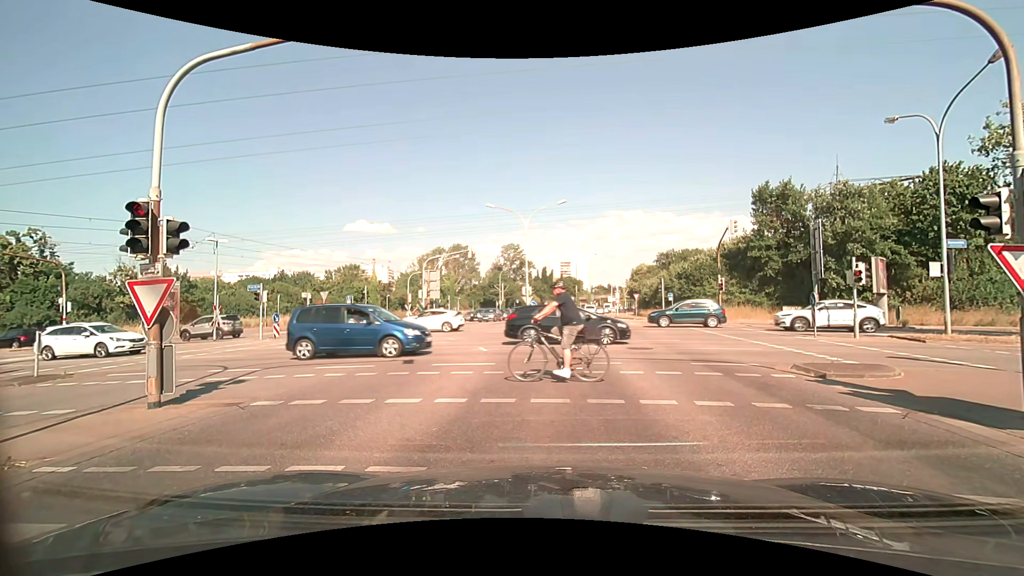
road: secondary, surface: asphalt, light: Day
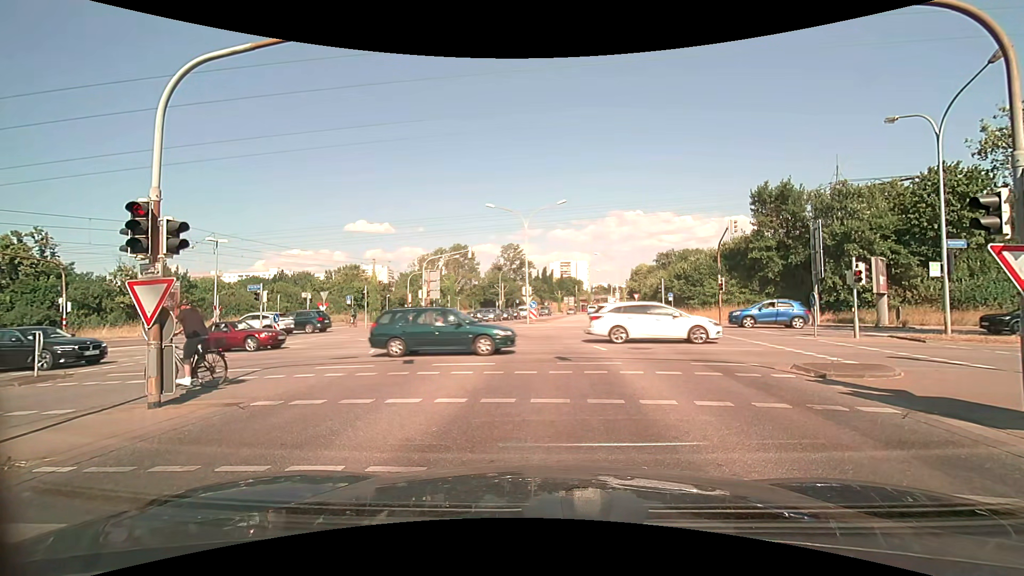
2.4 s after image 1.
(0.0, 0.0) m; 0°
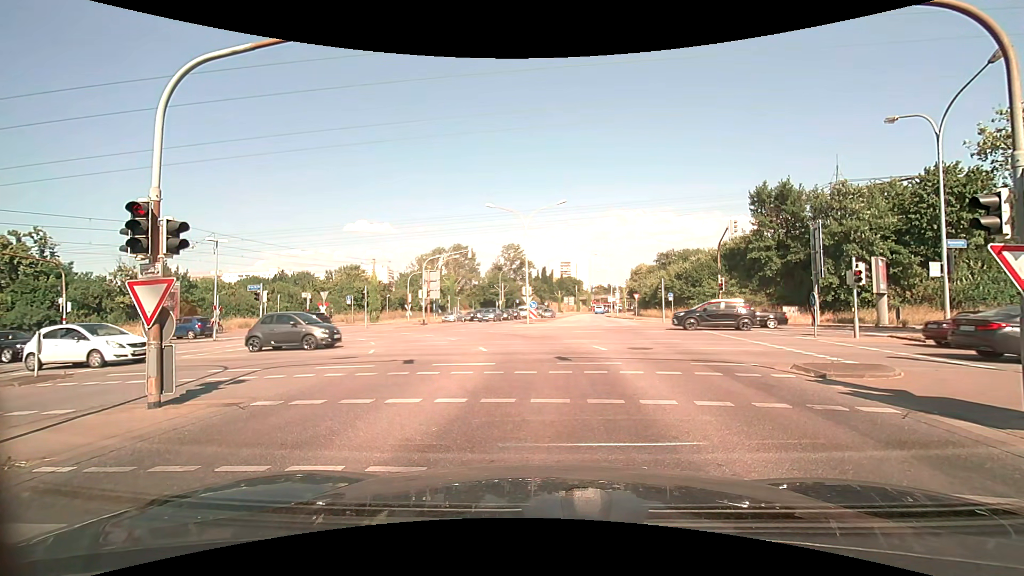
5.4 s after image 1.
(0.0, 0.0) m; 0°
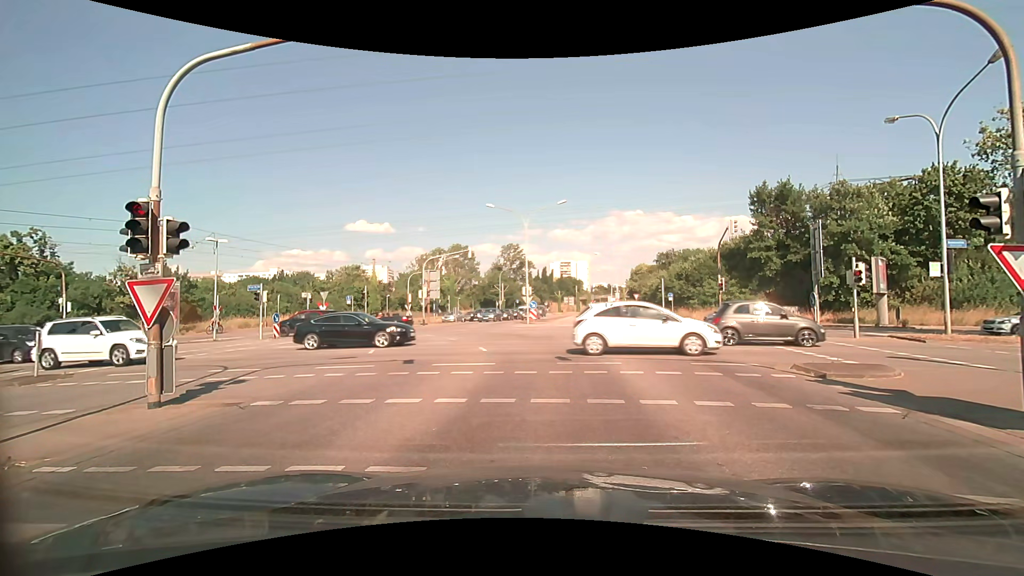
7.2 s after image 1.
(0.0, 0.0) m; 0°
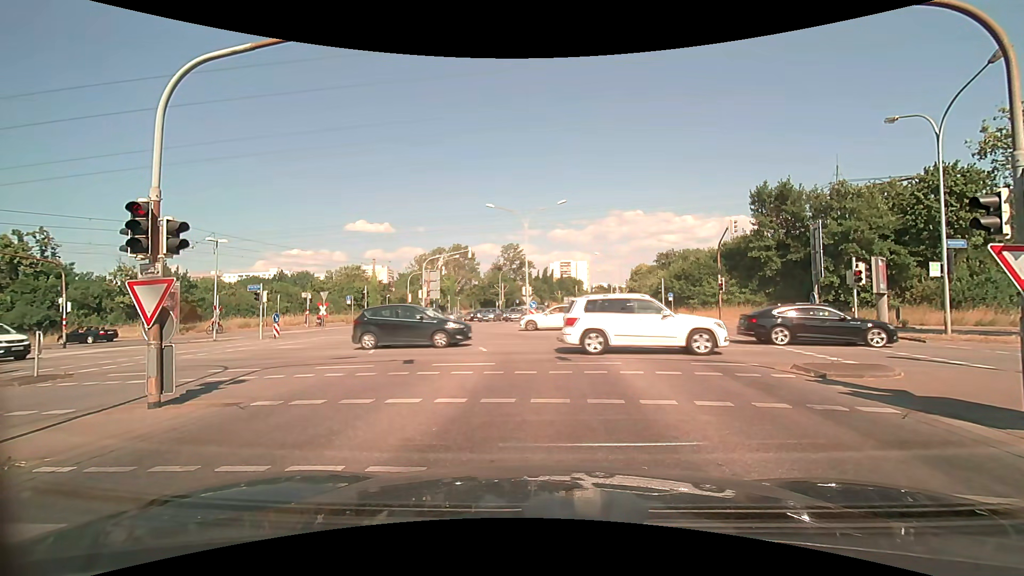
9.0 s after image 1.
(0.0, 0.0) m; 0°
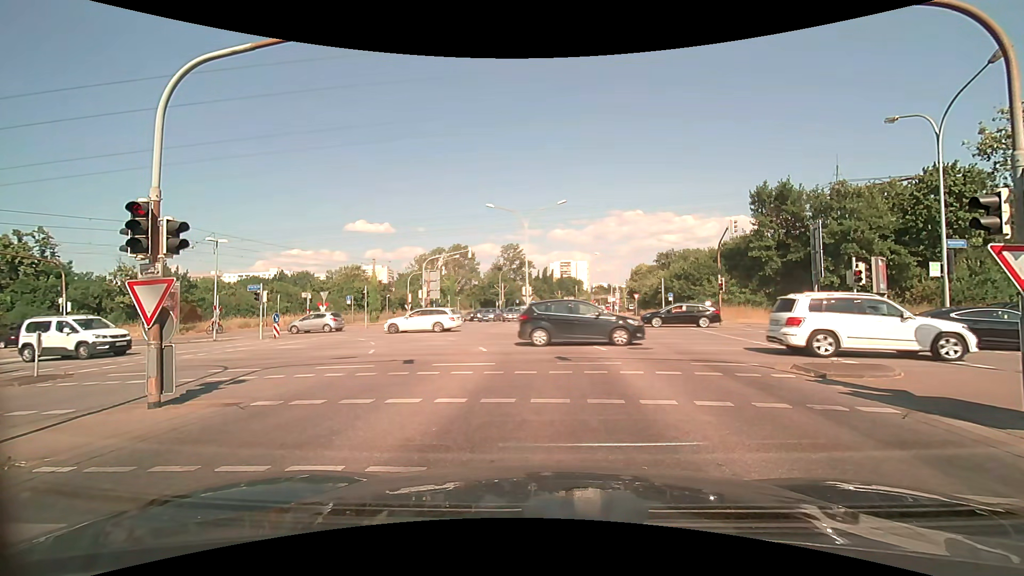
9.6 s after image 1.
(0.0, 0.0) m; 0°
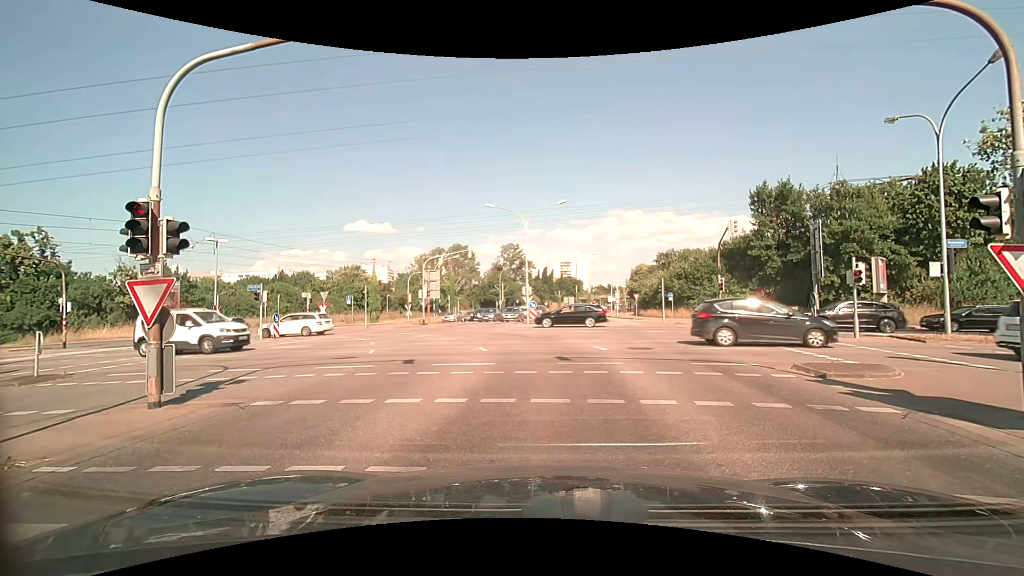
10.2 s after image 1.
(0.0, 0.0) m; 0°
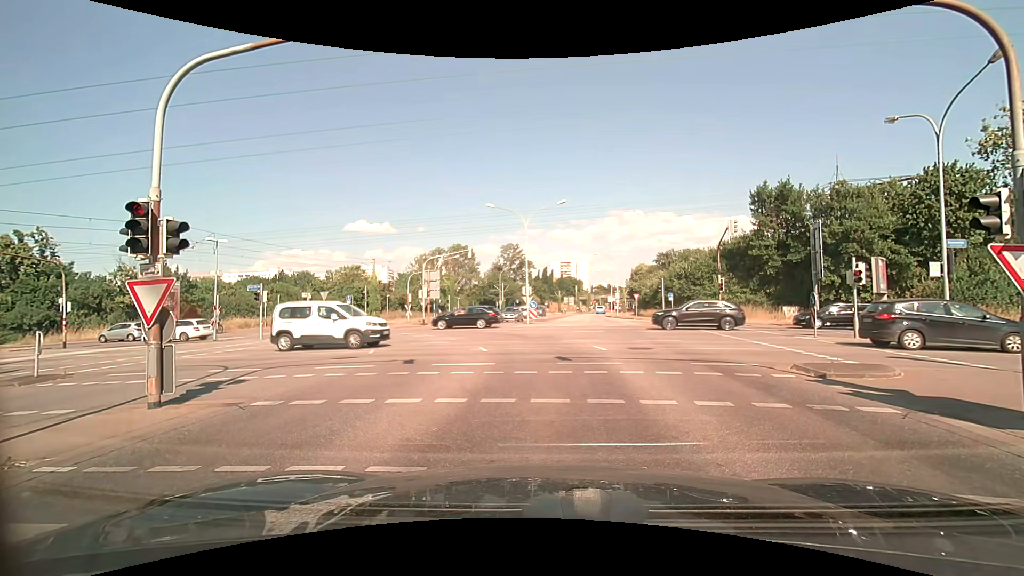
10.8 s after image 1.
(0.0, 0.0) m; 0°
(0, +10) (0, +20) (-3, +29) (-10, +36) (-20, +39) (-30, +41) (-40, +42) (-50, +44) (-59, +45) (-69, +47) m
